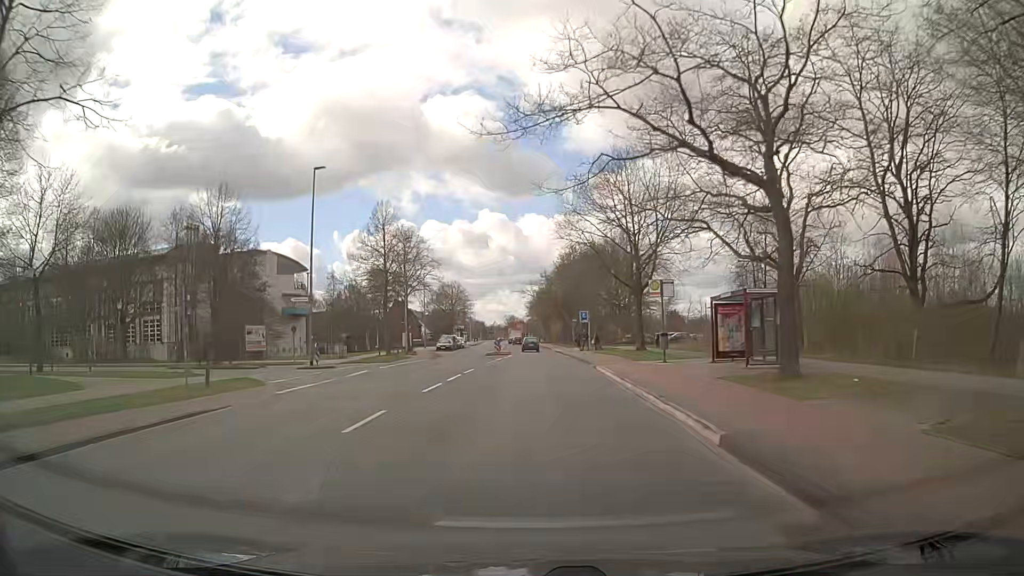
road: tertiary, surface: asphalt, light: Day
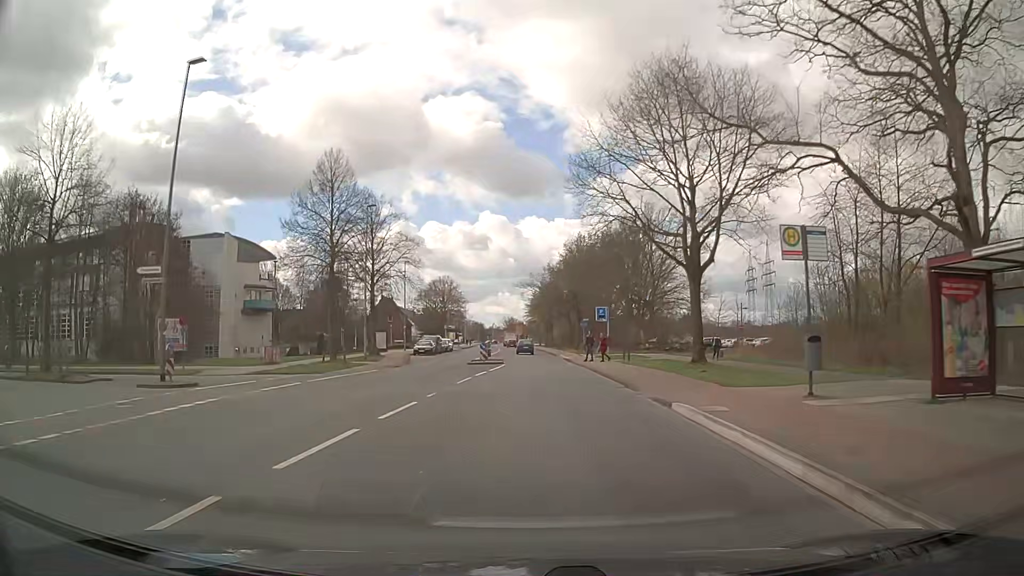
(0.0, +15.2) m; 0°
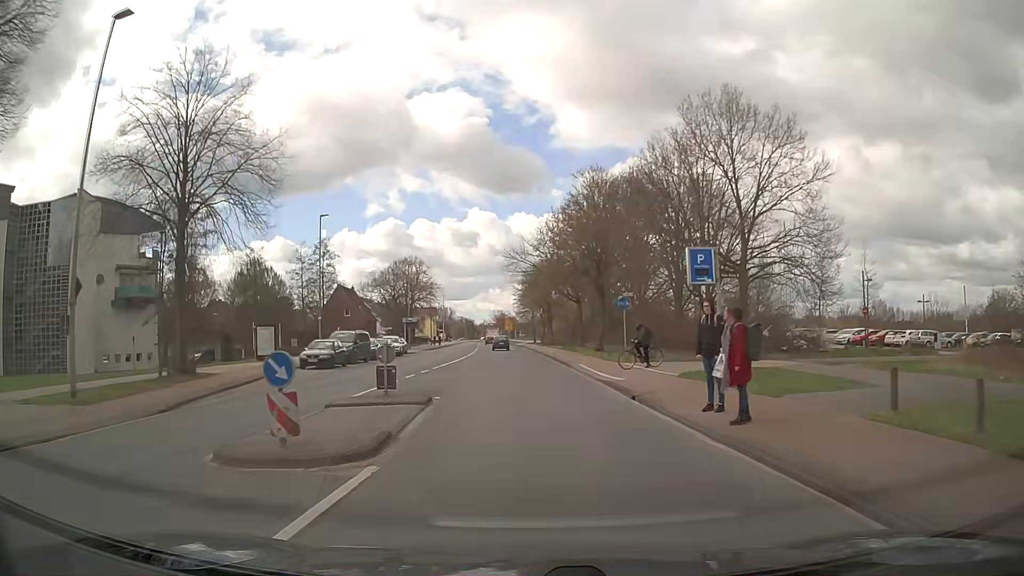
(+0.3, +30.1) m; +1°
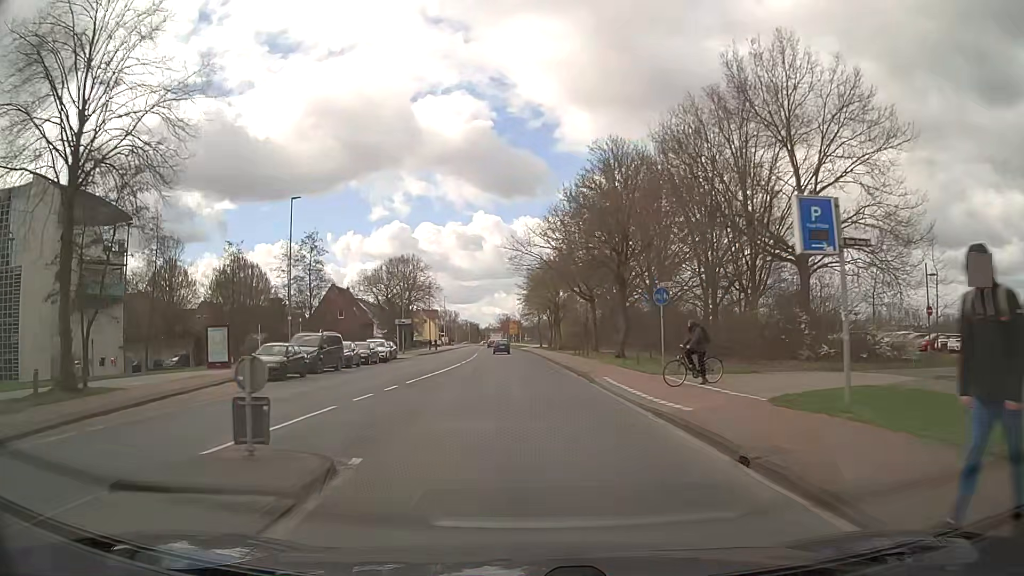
(0.0, +7.6) m; 0°
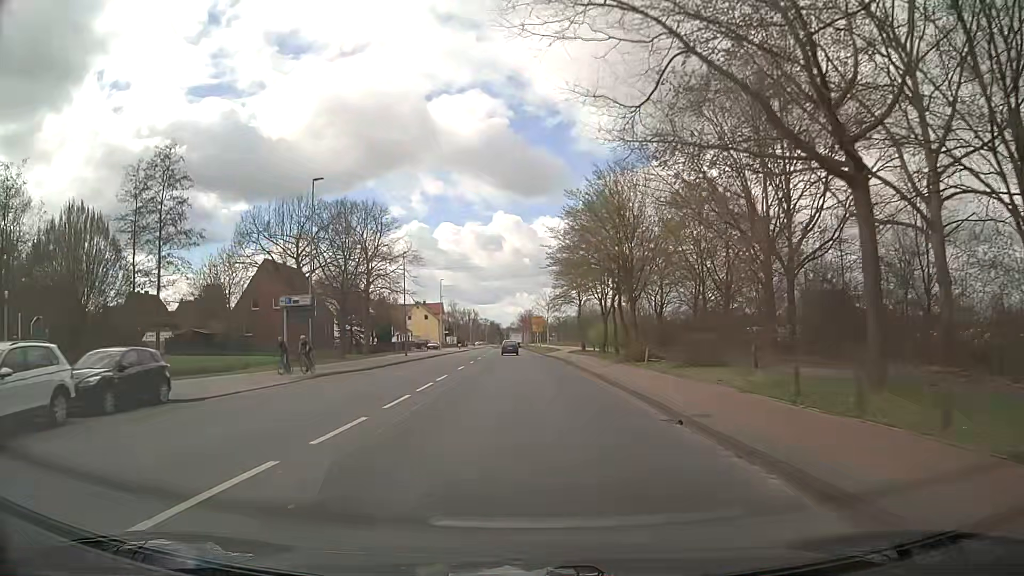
(-1.3, +39.8) m; -3°
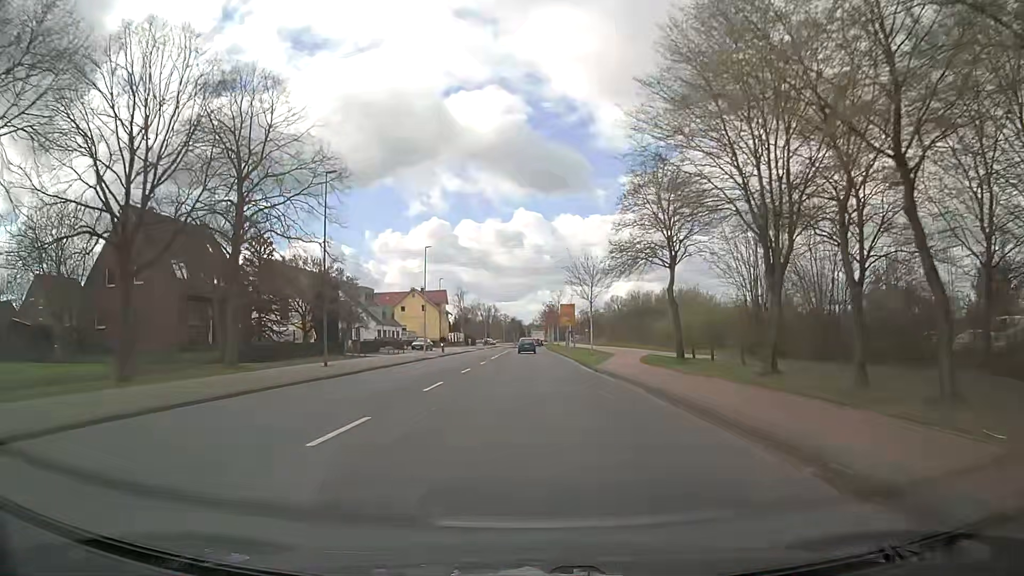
(-0.3, +32.9) m; -2°
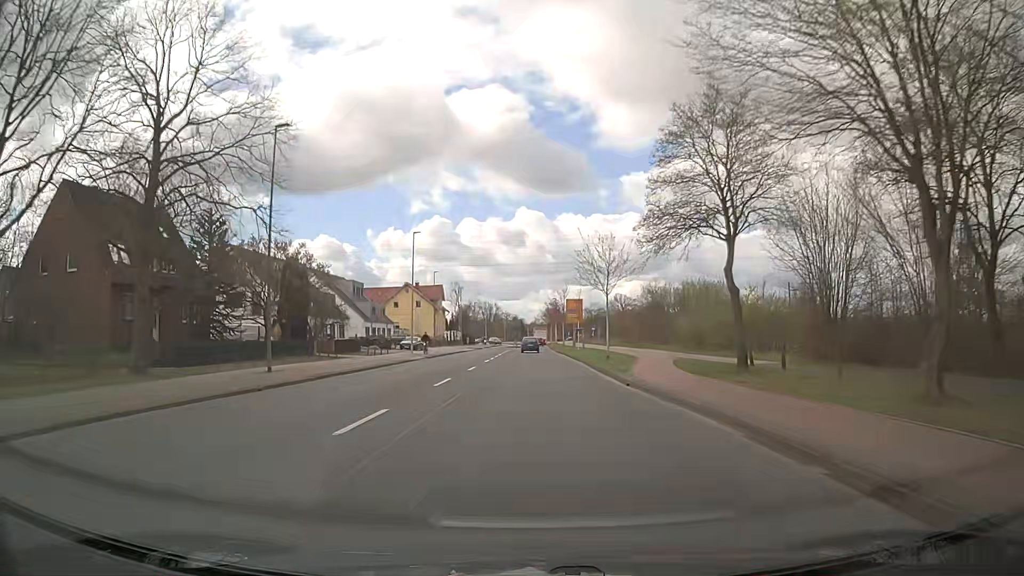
(0.0, +8.3) m; +1°
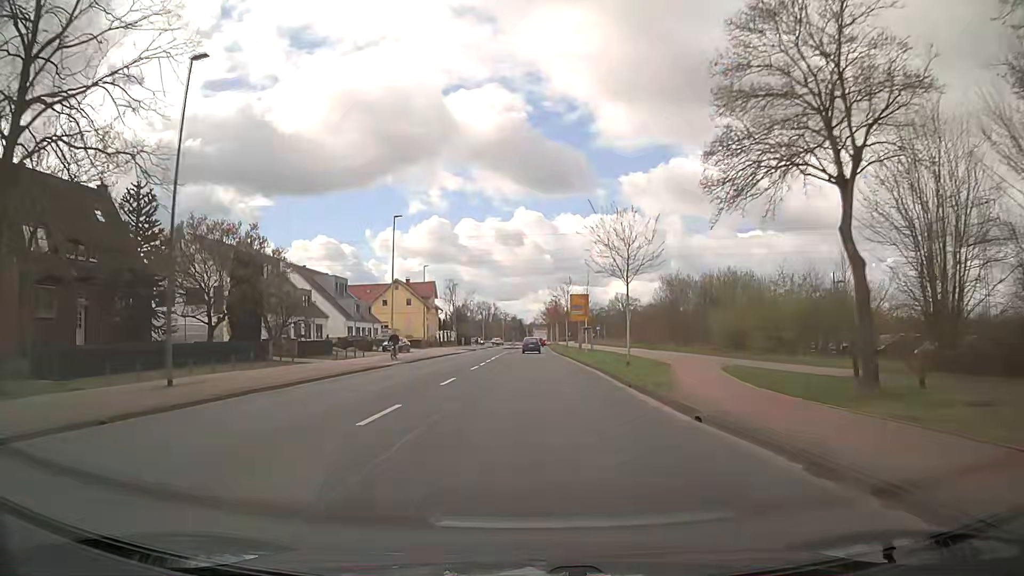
(0.0, +8.2) m; 0°
(0, +10) (0, +20) (0, +30) (0, +40) (0, +50) (+1, +60) (+1, +70) (+1, +80) (+1, +90) (+1, +100) m
